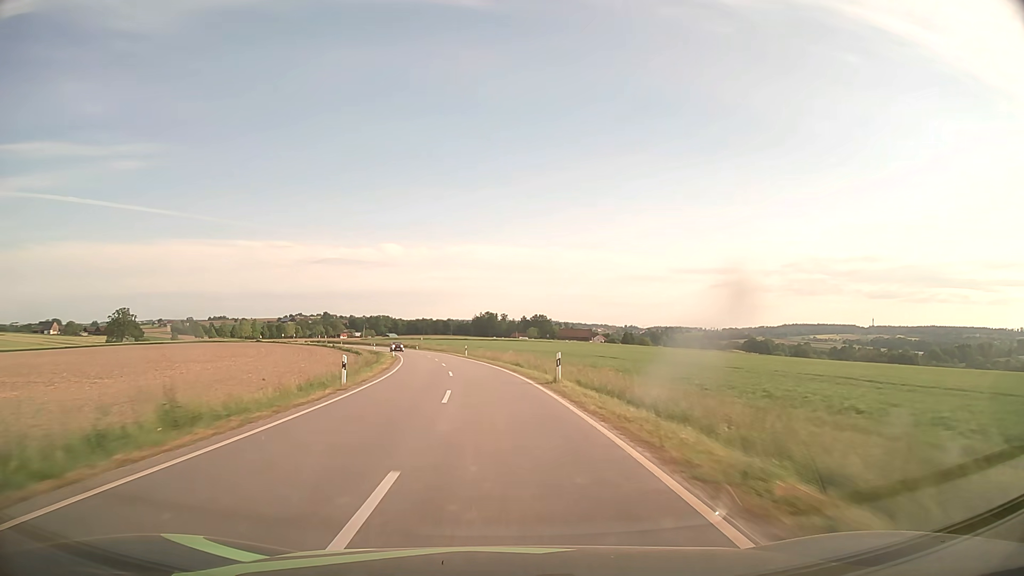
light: Day
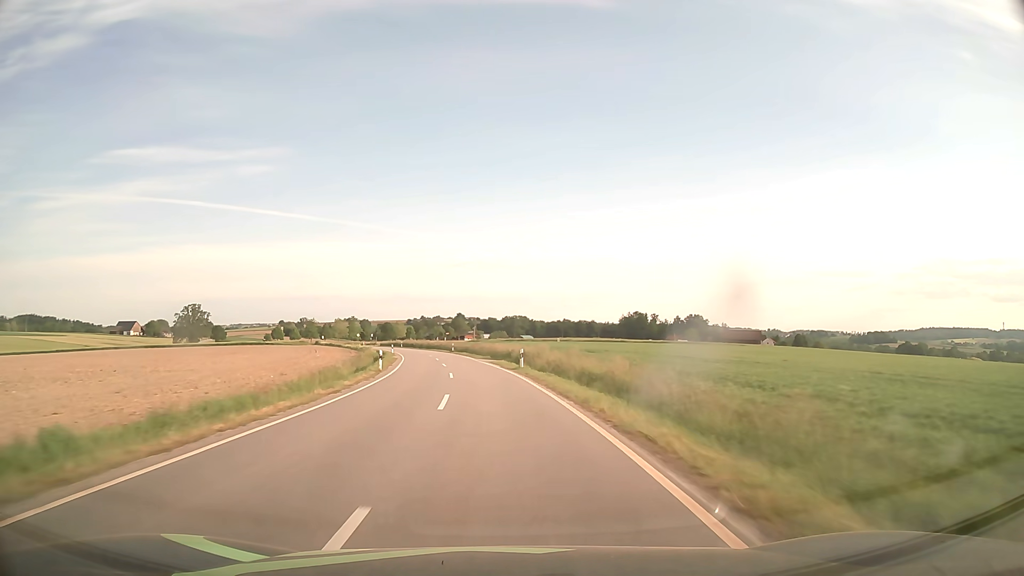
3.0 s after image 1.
(-8.3, +74.3) m; -12°
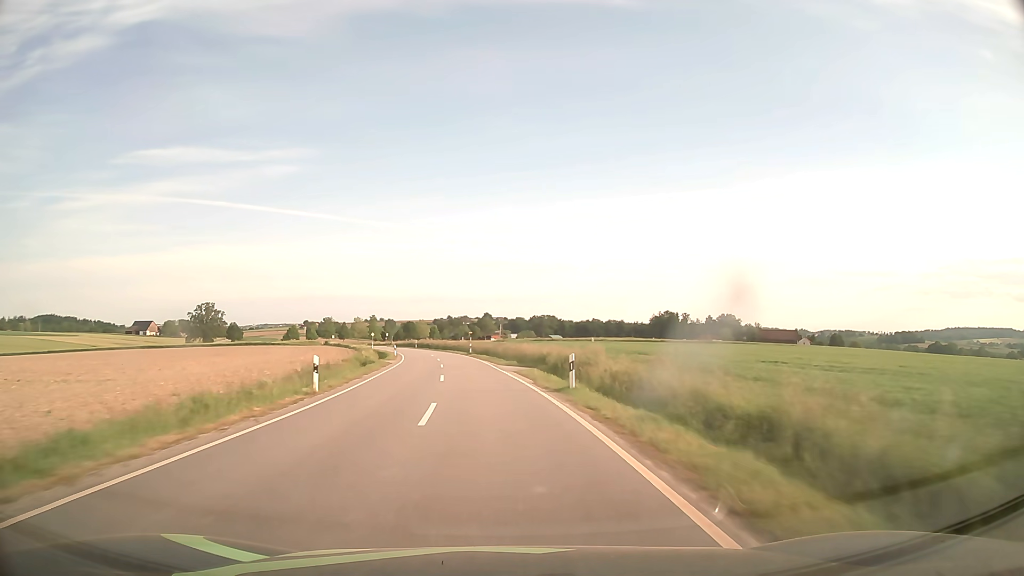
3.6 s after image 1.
(-0.3, +15.0) m; -2°
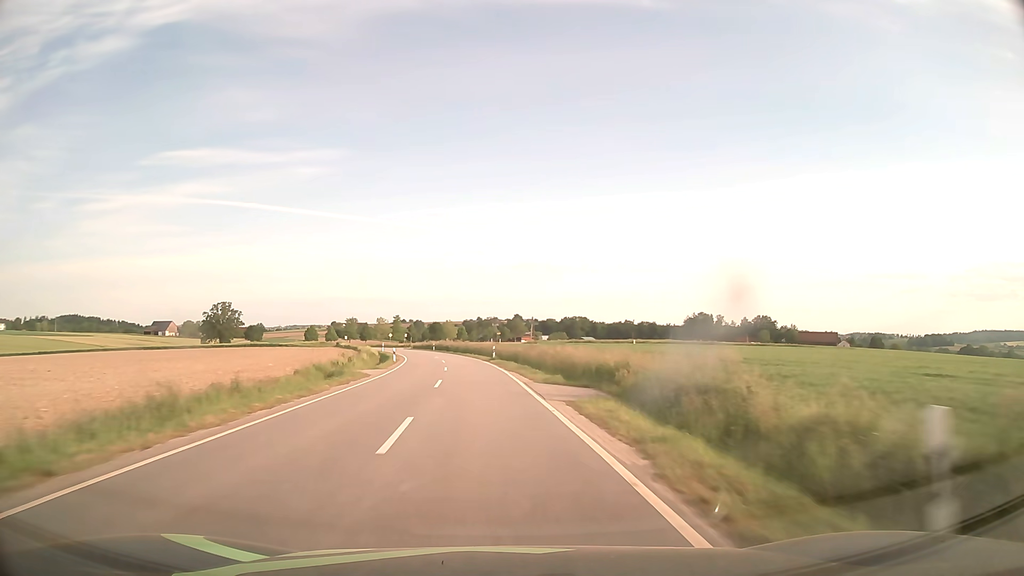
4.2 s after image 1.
(-0.3, +15.0) m; -3°
(0, +10) (-1, +20) (-1, +30) (-2, +40) (-4, +50) (-5, +60) (-7, +70) (-9, +79) (-12, +89) (-14, +99) m
